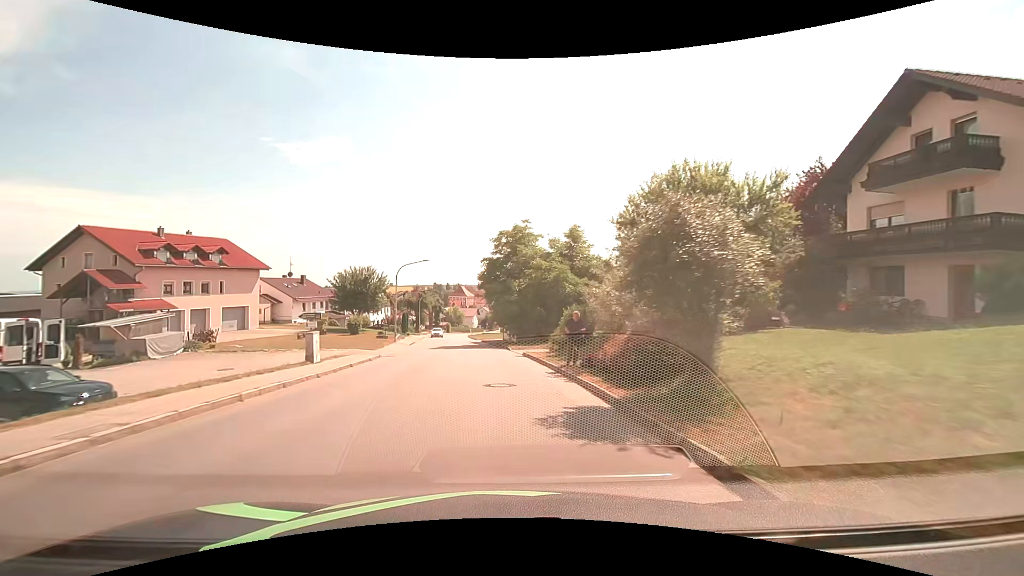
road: tertiary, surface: asphalt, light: Day
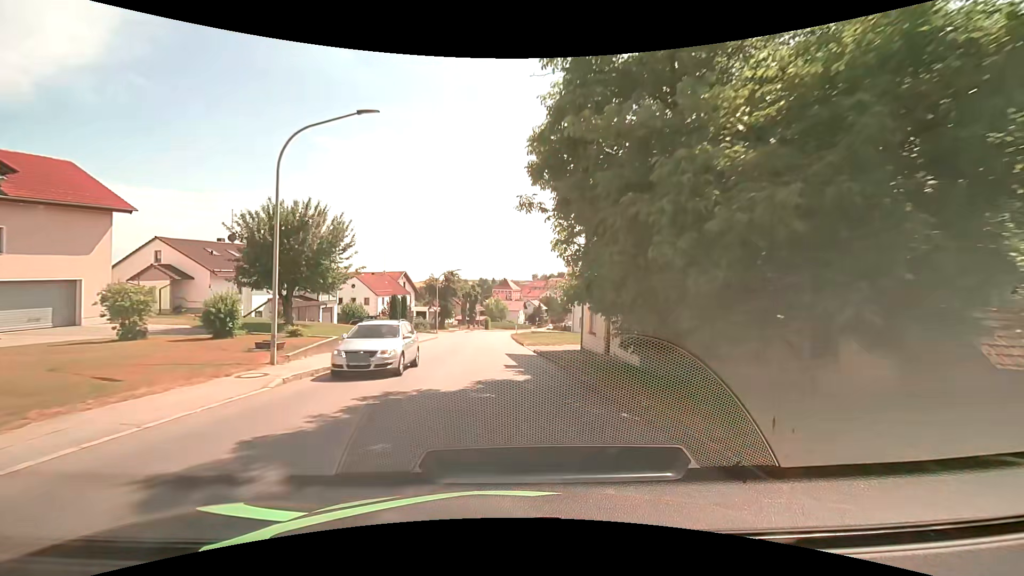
(-2.0, +30.5) m; -6°
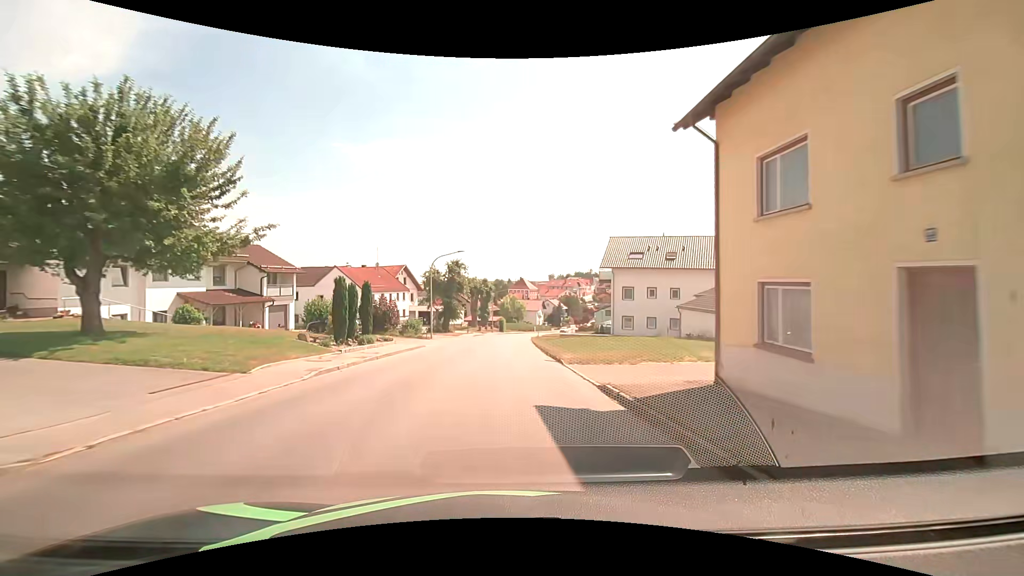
(-0.2, +15.3) m; -1°
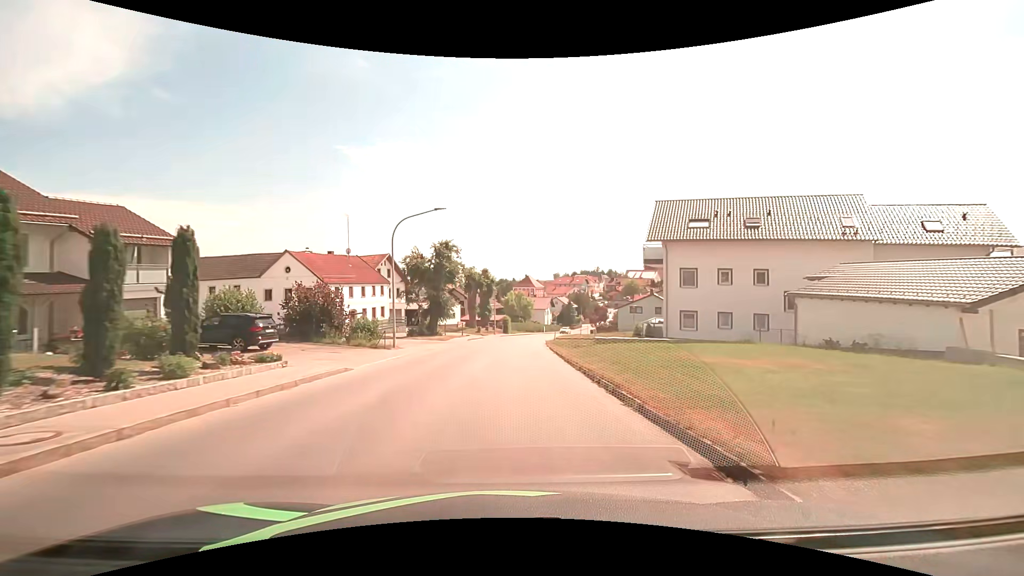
(-0.2, +15.3) m; -1°
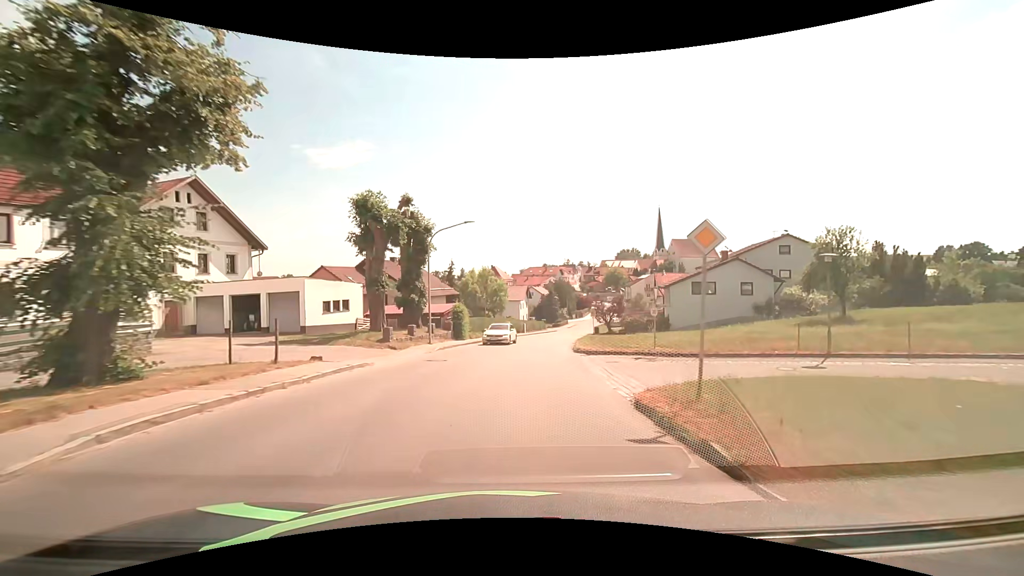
(+0.8, +38.1) m; +3°
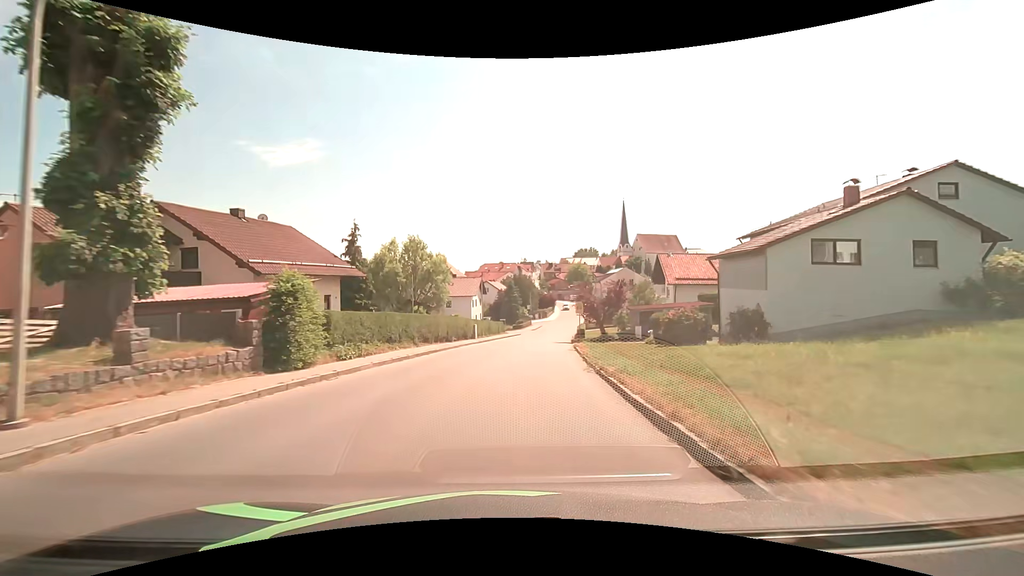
(+1.2, +22.8) m; +5°
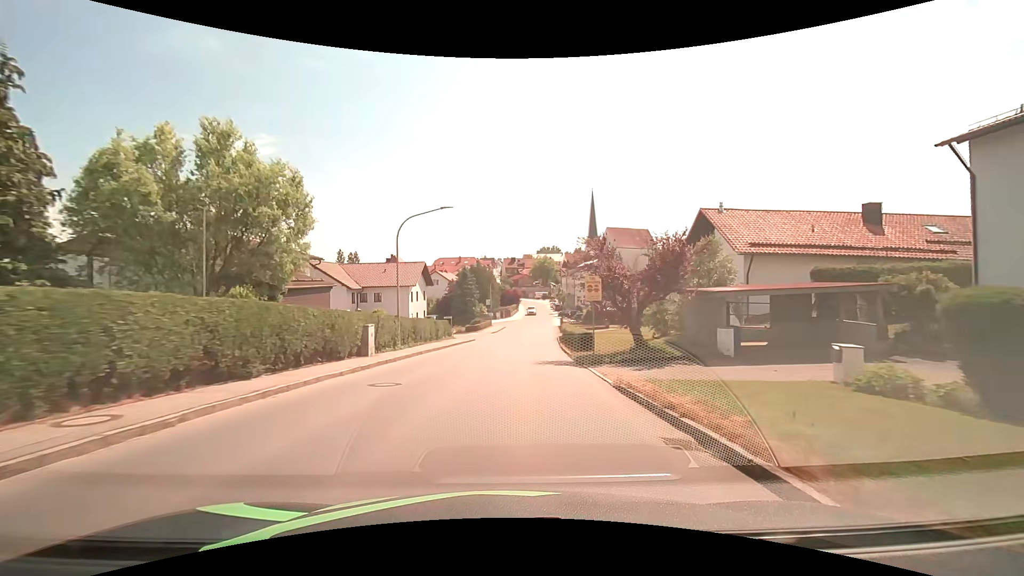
(+1.1, +22.8) m; +5°
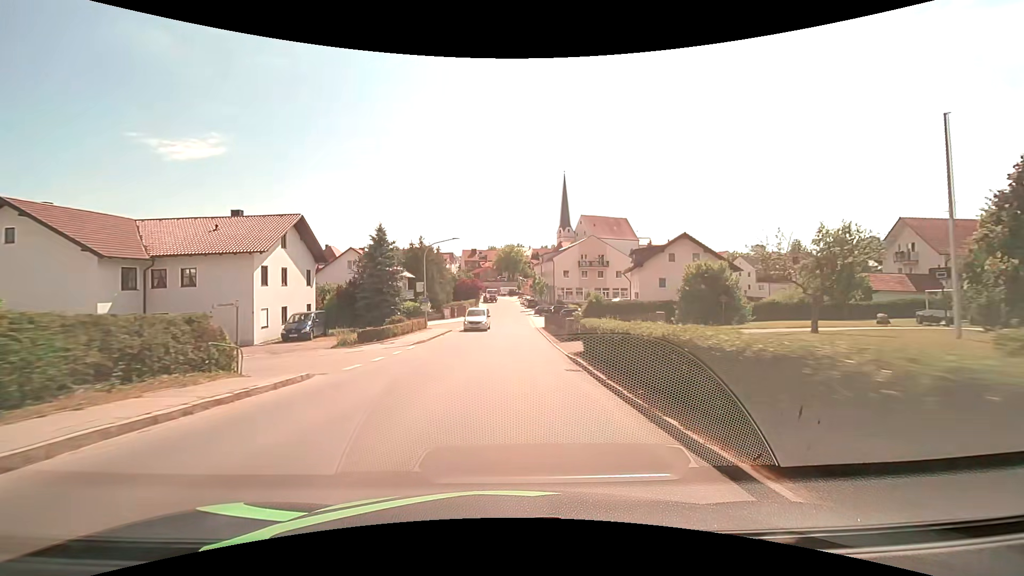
(+1.3, +30.4) m; +4°
(0, +10) (0, +20) (0, +30) (+1, +40) (+1, +50) (+1, +60) (+1, +70) (+1, +80) (+1, +90) (0, +100) m
